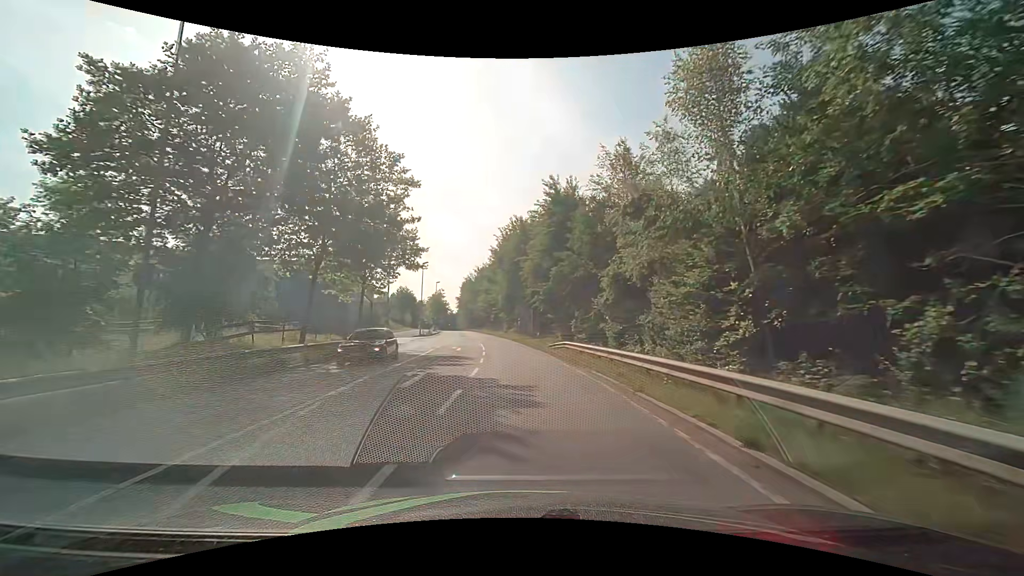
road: secondary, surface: asphalt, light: Day
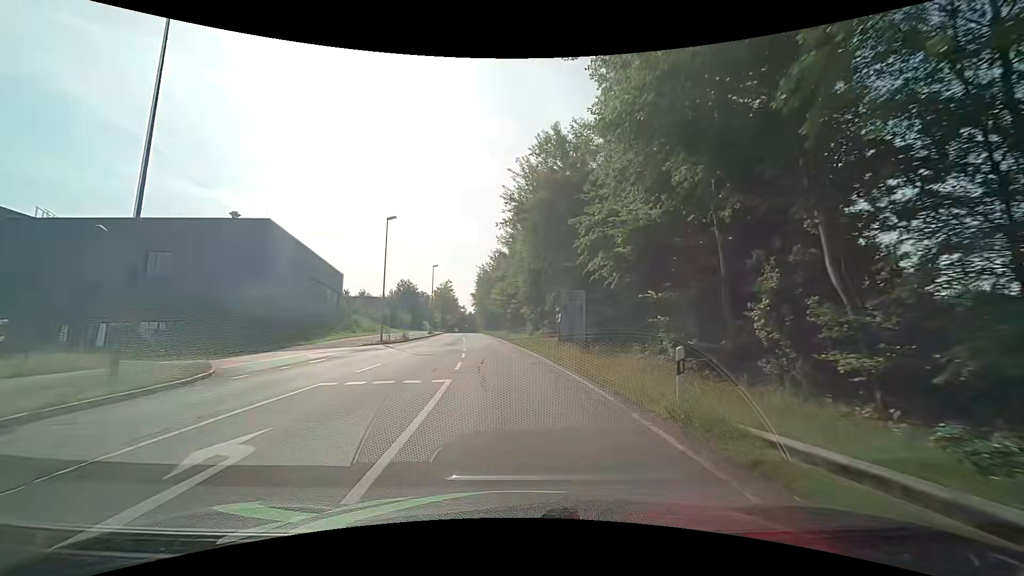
(-1.0, +30.0) m; -4°
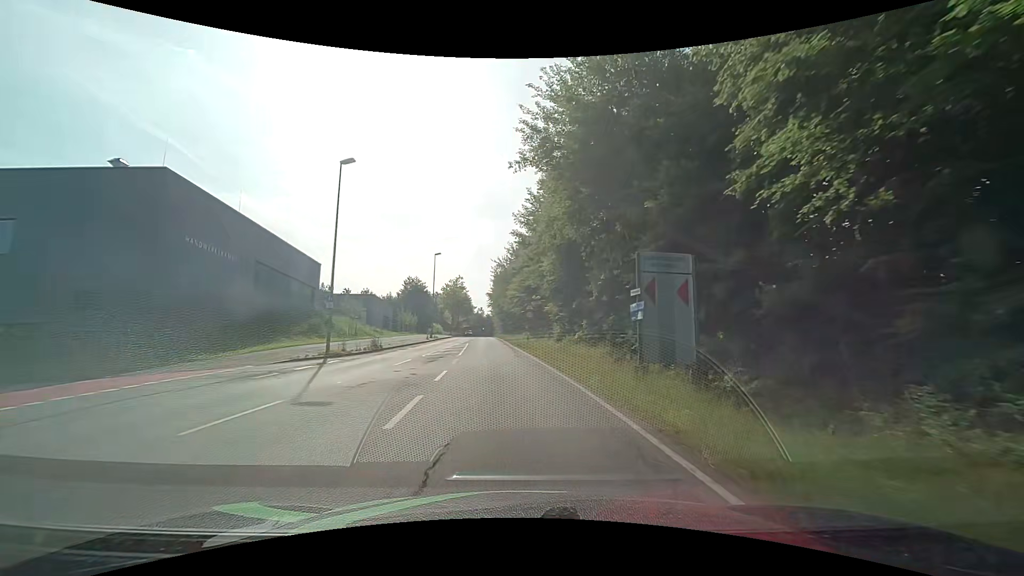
(-0.1, +15.1) m; -2°
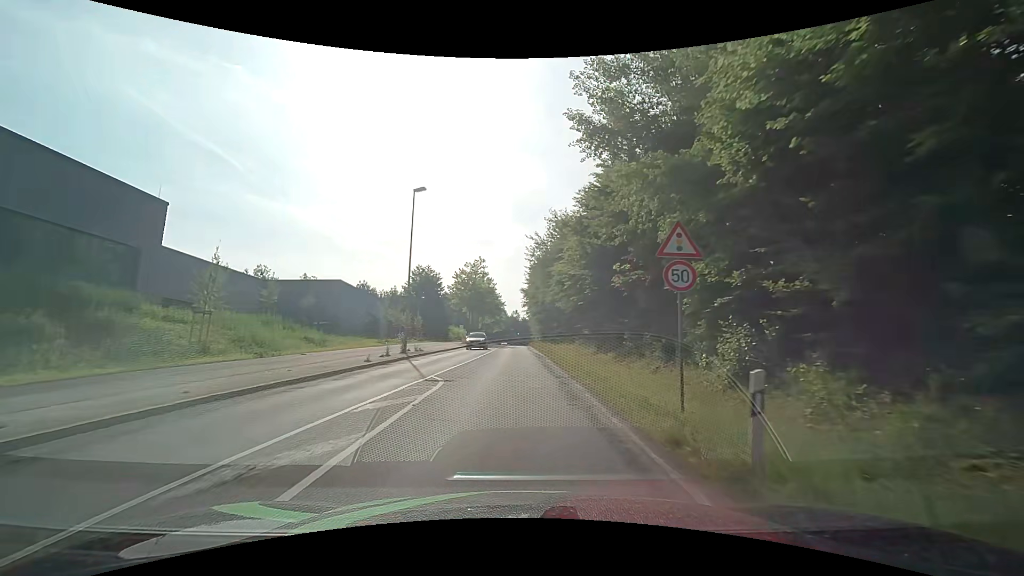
(-1.1, +30.2) m; -4°
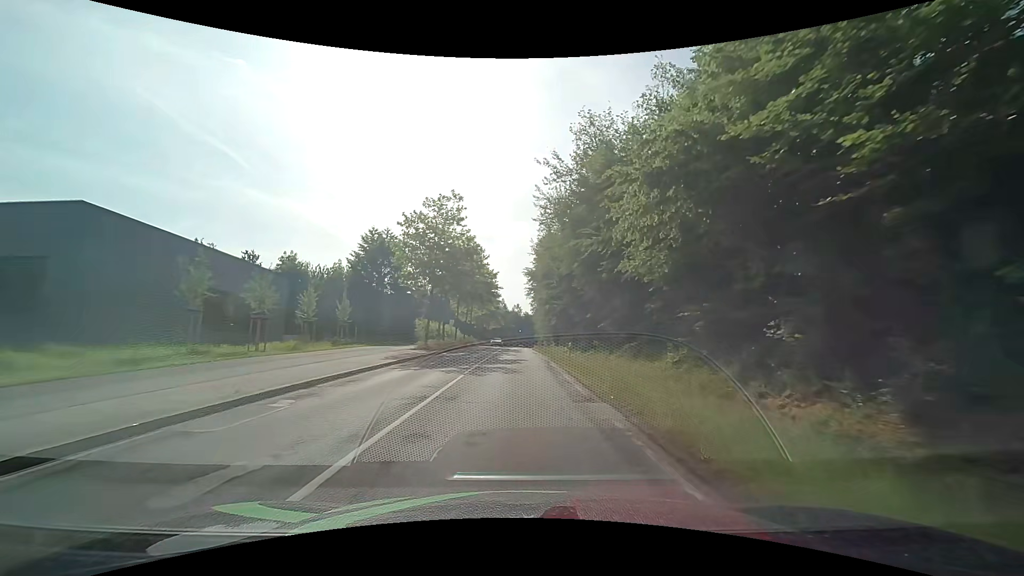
(-0.2, +30.4) m; -1°
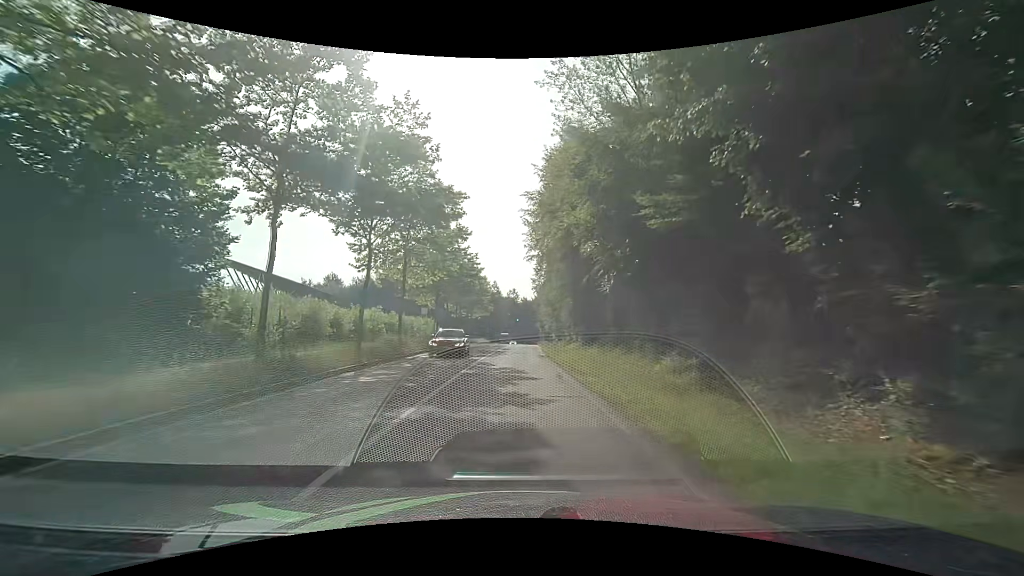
(+0.3, +38.5) m; +1°
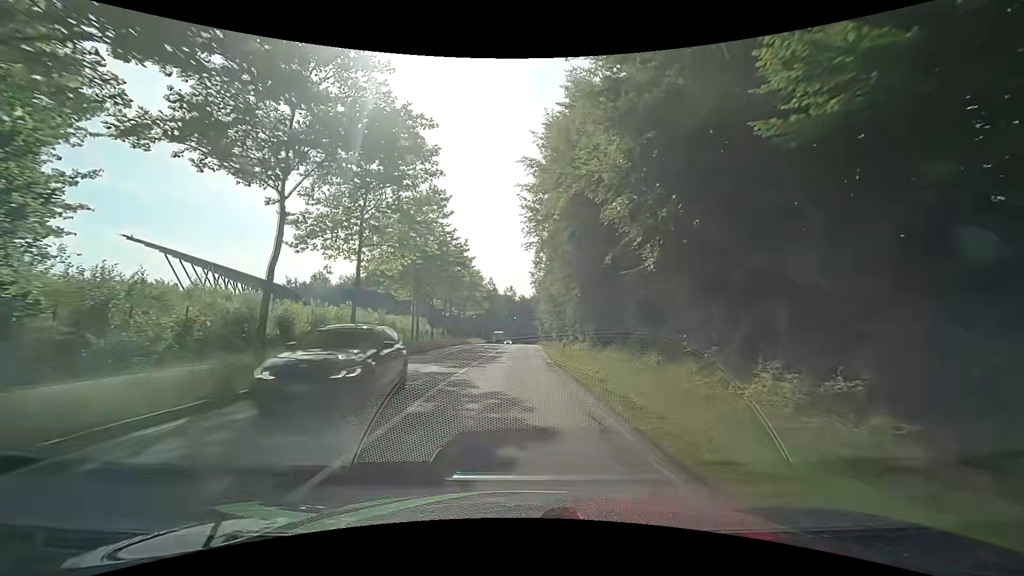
(+0.1, +7.7) m; +1°
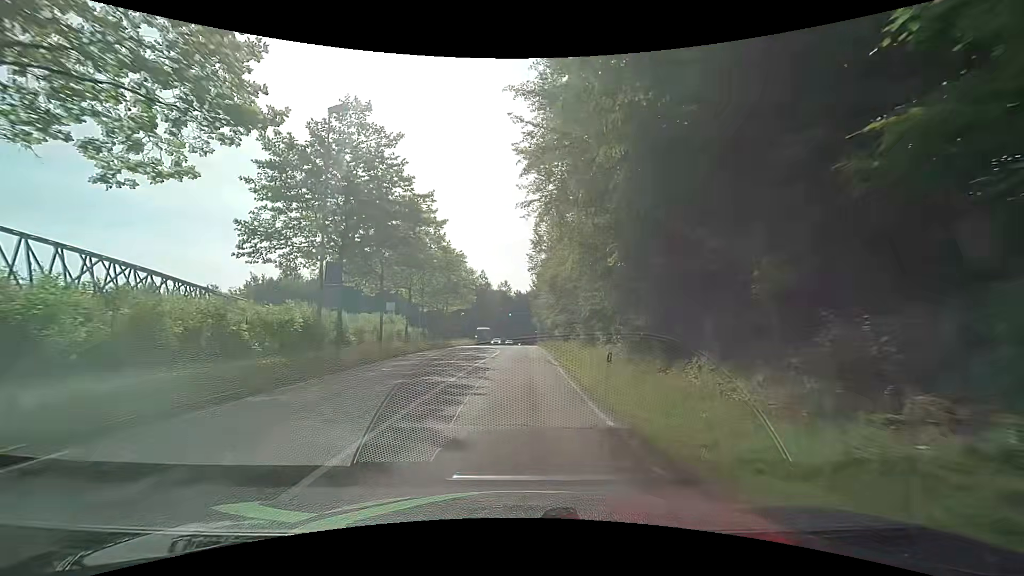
(0.0, +15.5) m; 0°
(0, +10) (0, +20) (0, +30) (0, +40) (0, +50) (0, +60) (0, +70) (0, +80) (+1, +90) (+1, +100) m
